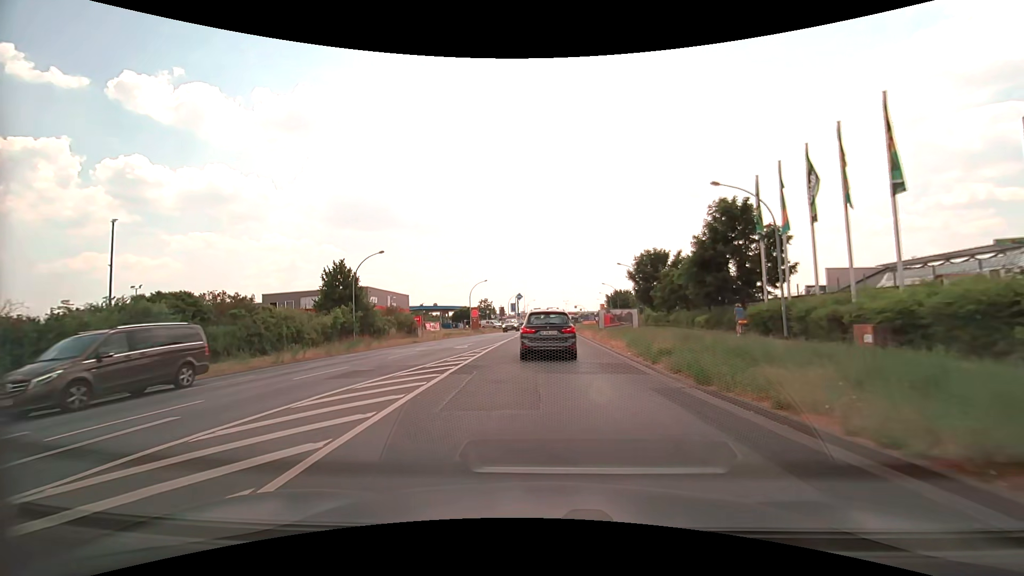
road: tertiary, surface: asphalt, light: Day
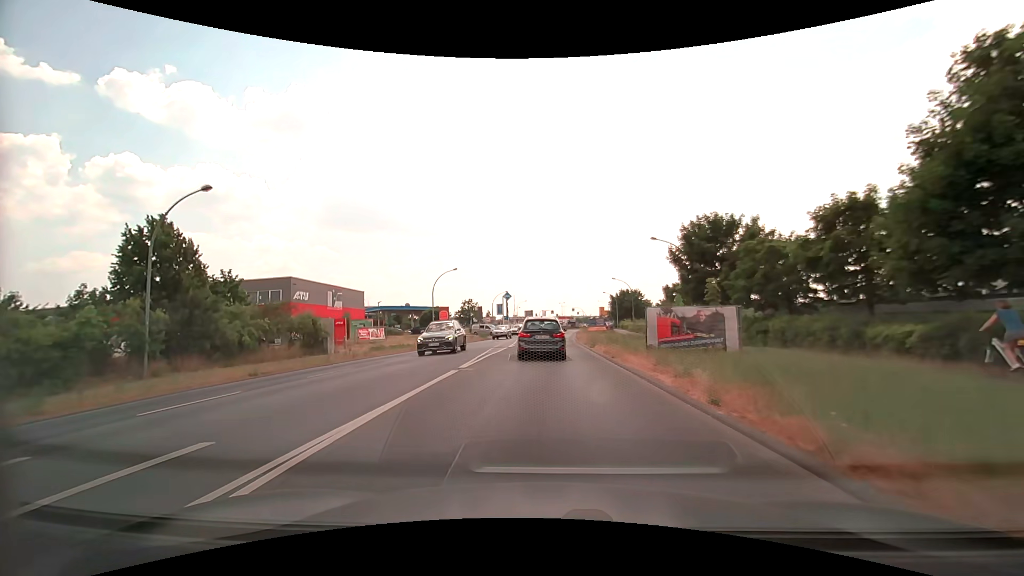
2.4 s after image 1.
(0.0, +21.6) m; +1°
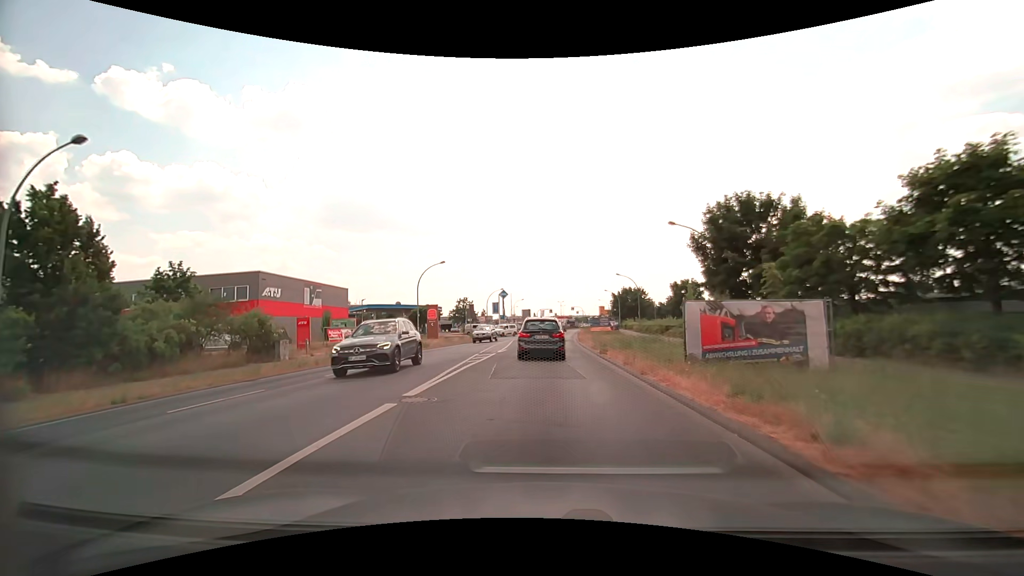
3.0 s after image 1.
(0.0, +5.8) m; 0°
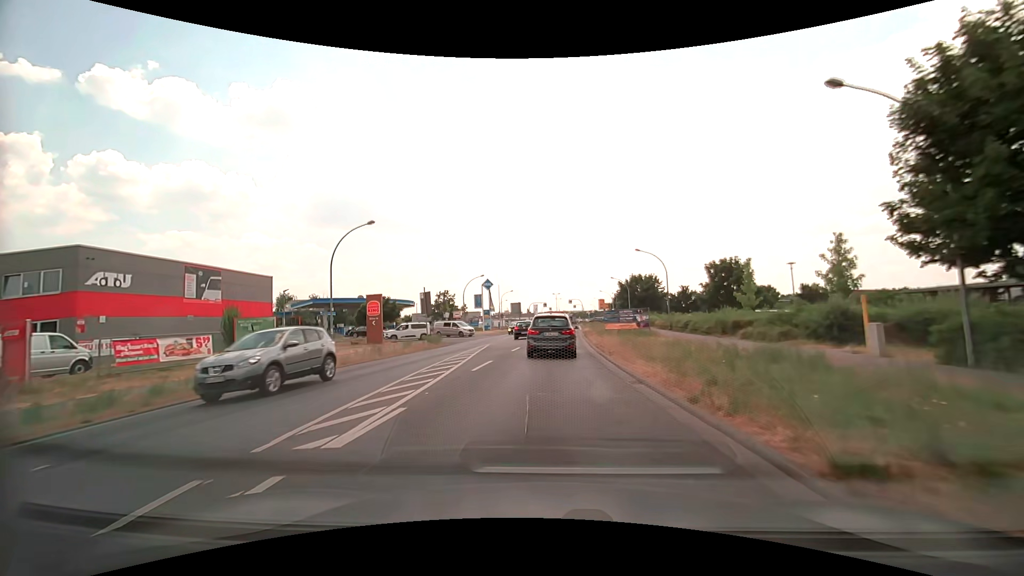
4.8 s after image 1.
(+0.1, +18.5) m; 0°
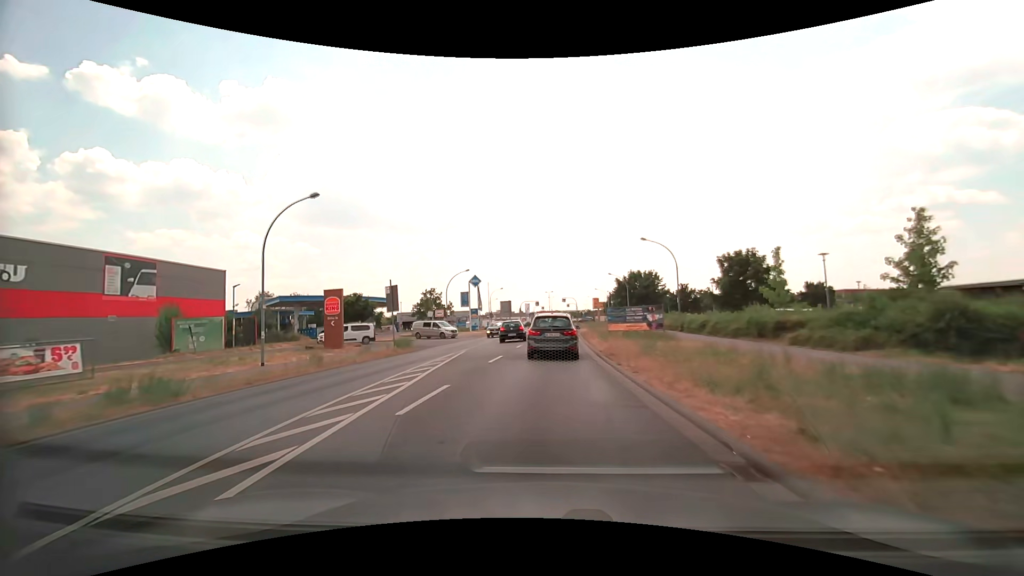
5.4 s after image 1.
(+0.1, +6.4) m; +1°
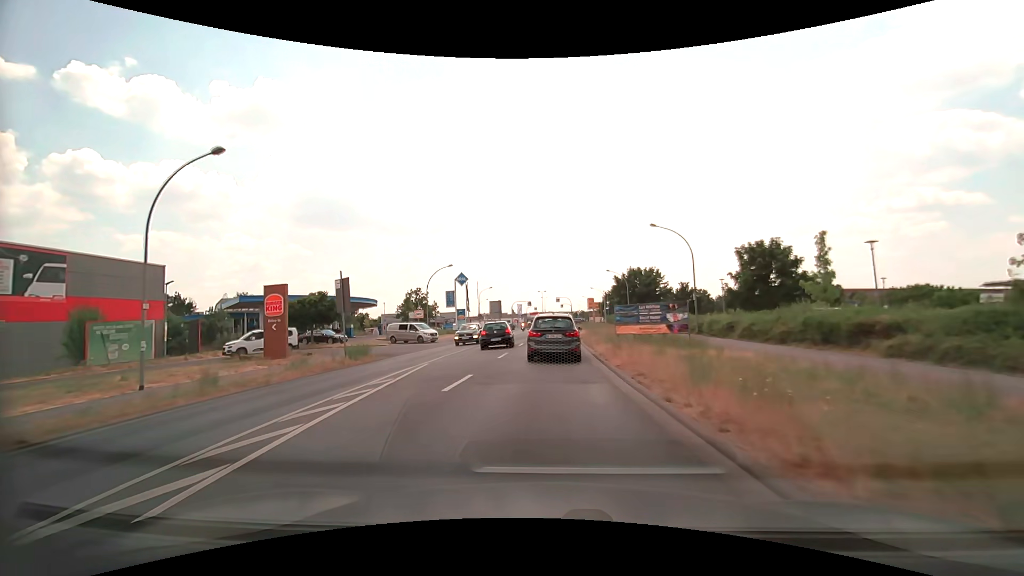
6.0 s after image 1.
(+0.1, +6.4) m; +2°
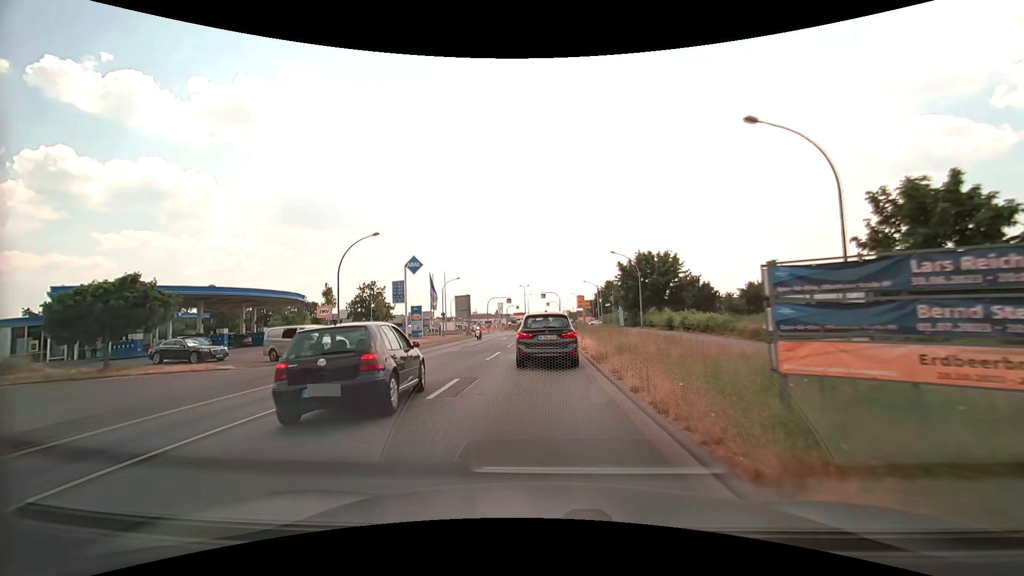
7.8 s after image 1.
(+0.2, +18.9) m; +1°
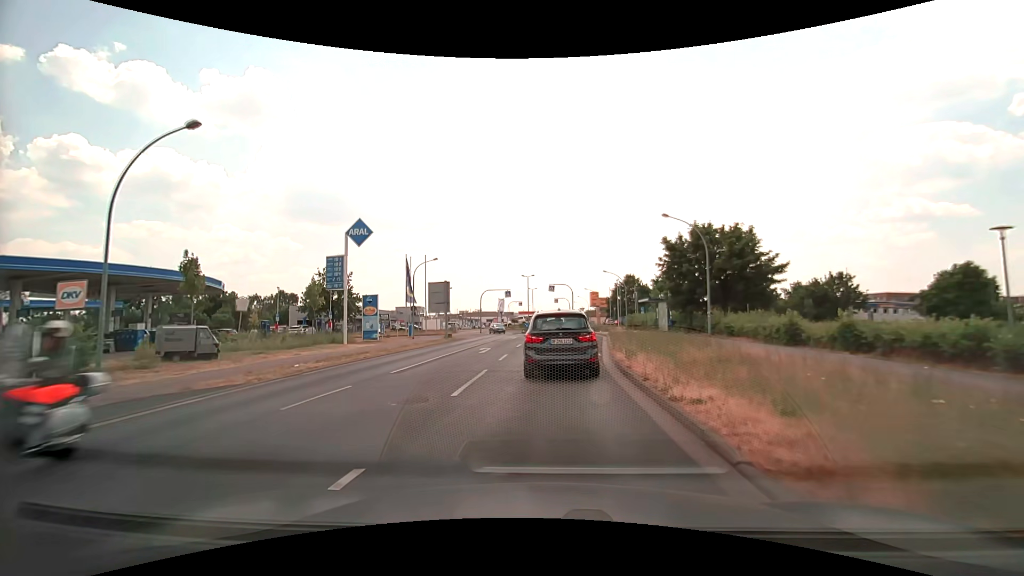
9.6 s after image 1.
(-0.2, +18.2) m; -1°
(0, +10) (0, +20) (0, +30) (+1, +40) (+1, +50) (+1, +60) (+2, +70) (+7, +79) (+16, +83) (+26, +84) m
